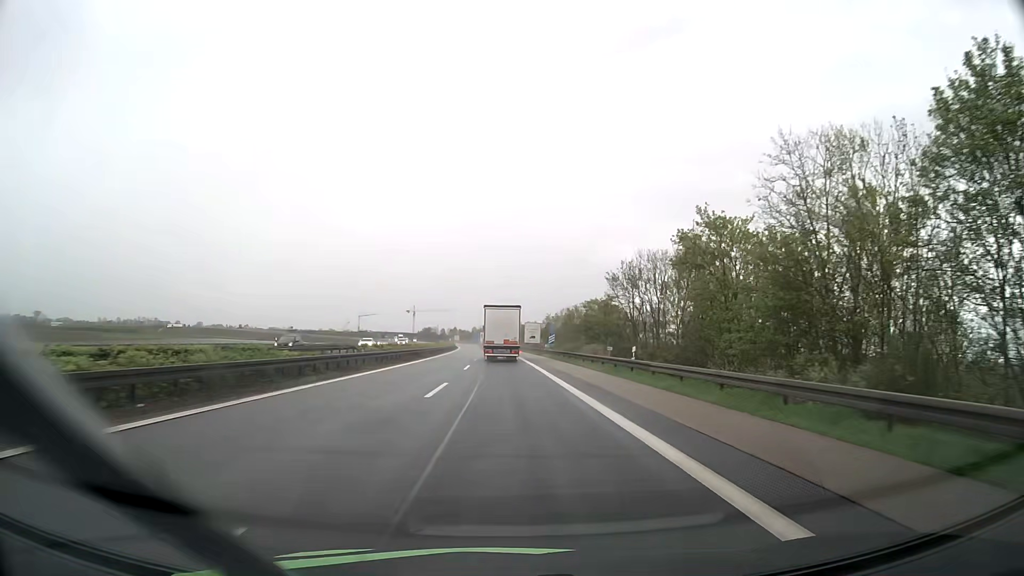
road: motorway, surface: asphalt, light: Day
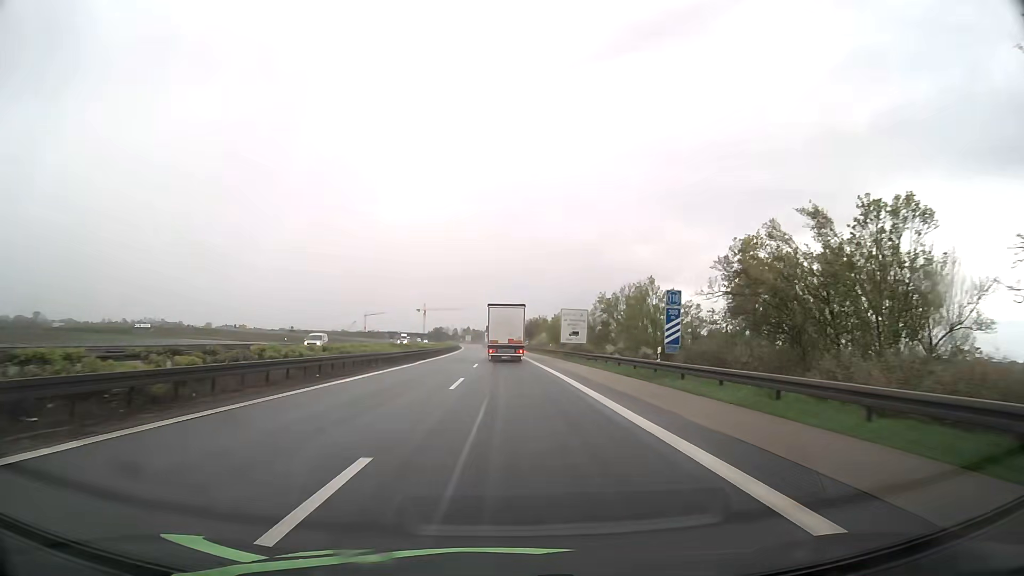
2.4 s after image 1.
(-0.7, +51.0) m; -1°
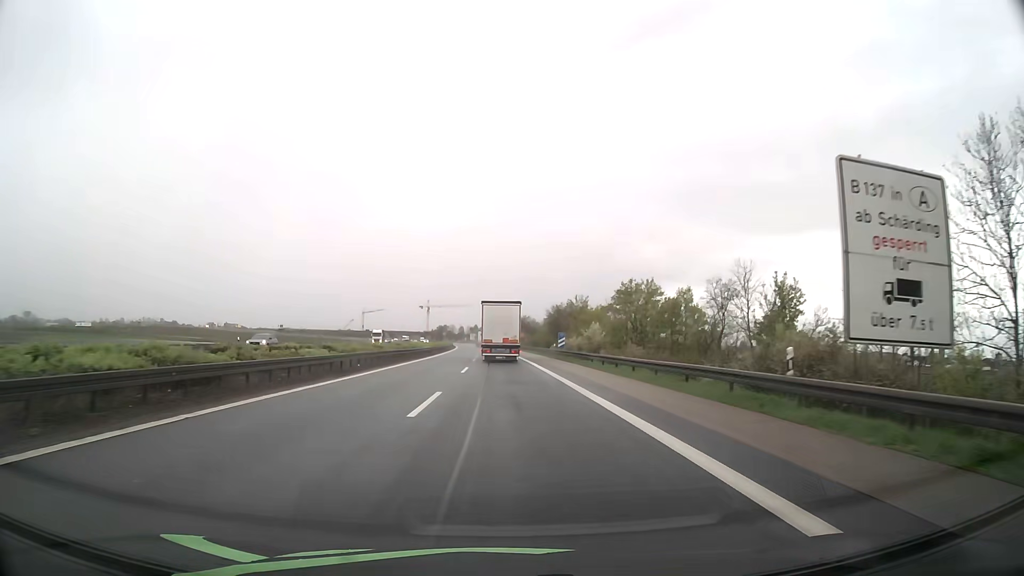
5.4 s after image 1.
(-0.4, +61.6) m; -1°
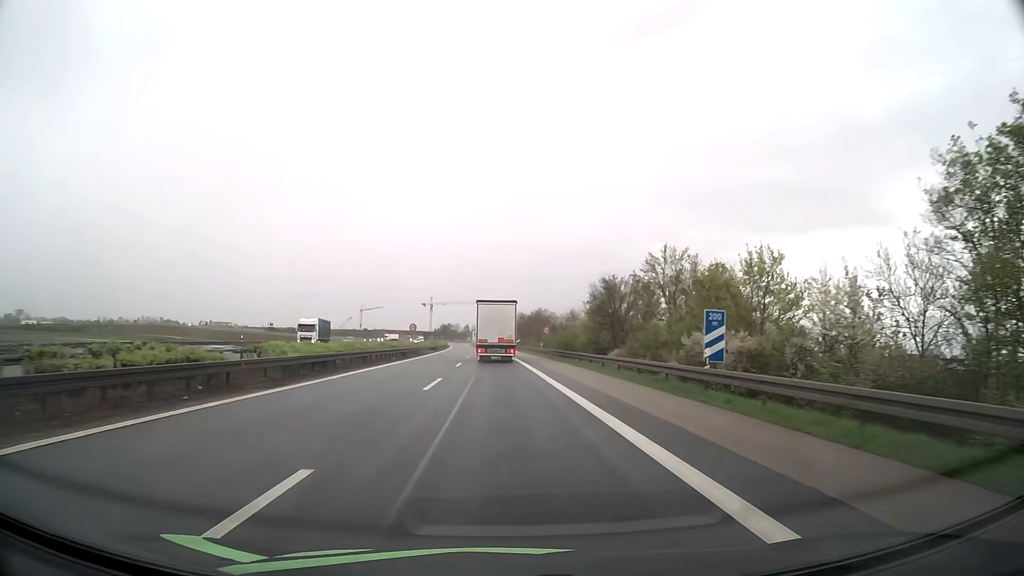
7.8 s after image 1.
(-0.3, +47.3) m; -1°
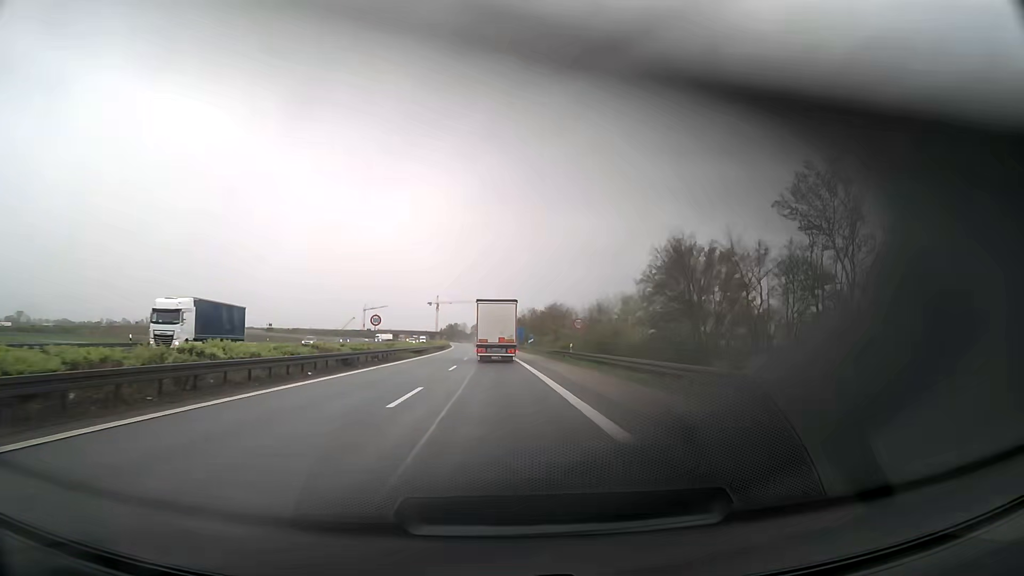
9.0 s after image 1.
(-0.1, +23.3) m; -1°
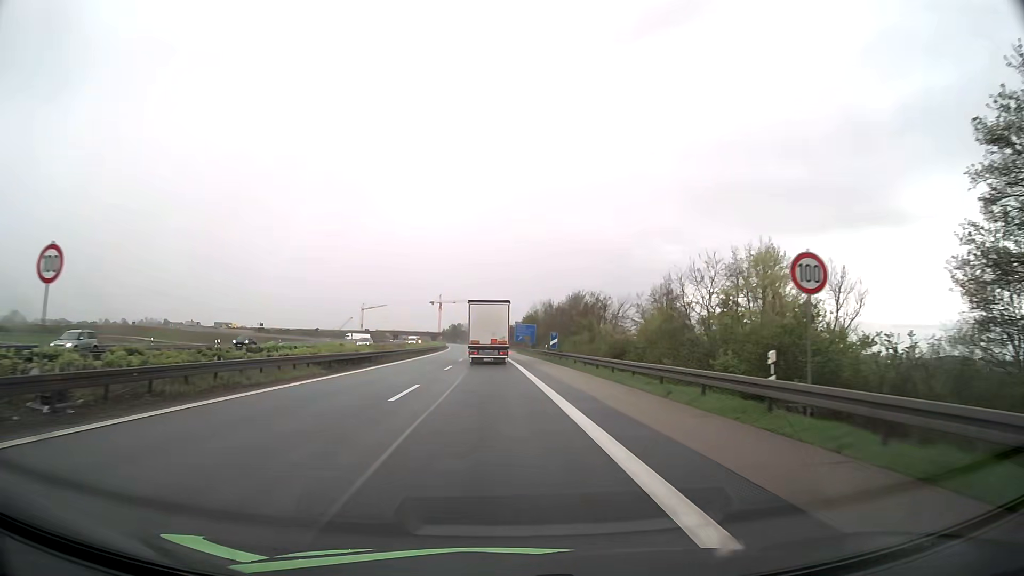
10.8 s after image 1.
(-0.3, +34.2) m; -1°
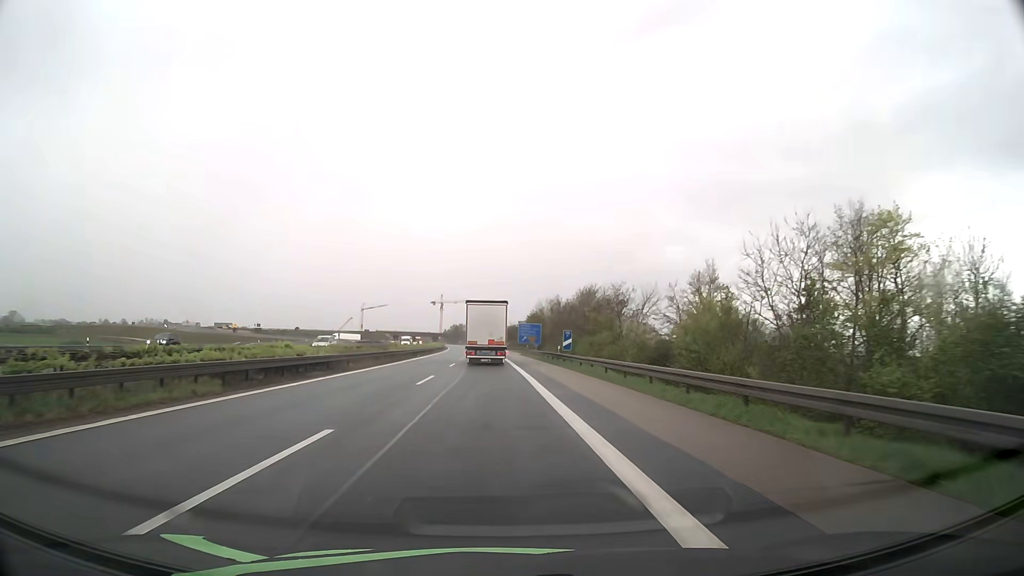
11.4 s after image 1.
(0.0, +11.3) m; 0°
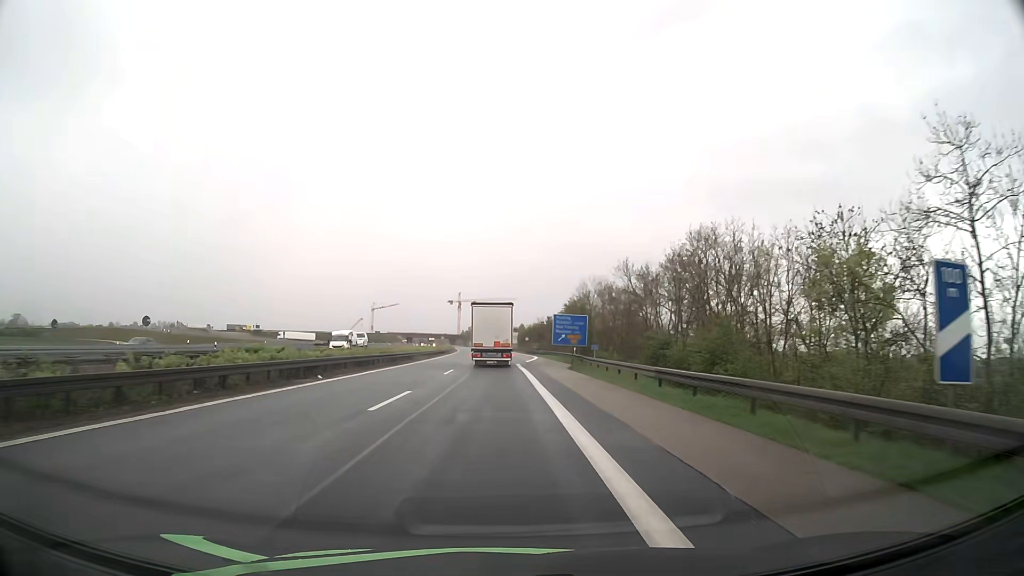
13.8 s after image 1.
(-0.6, +44.5) m; -2°
(0, +10) (0, +20) (0, +30) (-1, +40) (-1, +50) (-1, +60) (-1, +70) (-1, +80) (-1, +90) (-1, +100) m
